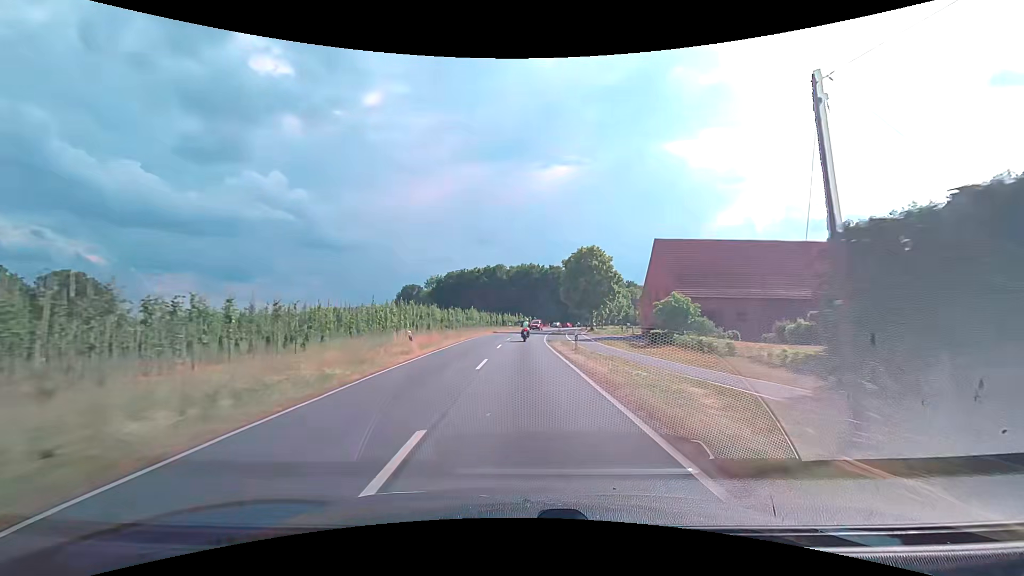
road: secondary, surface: asphalt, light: Day
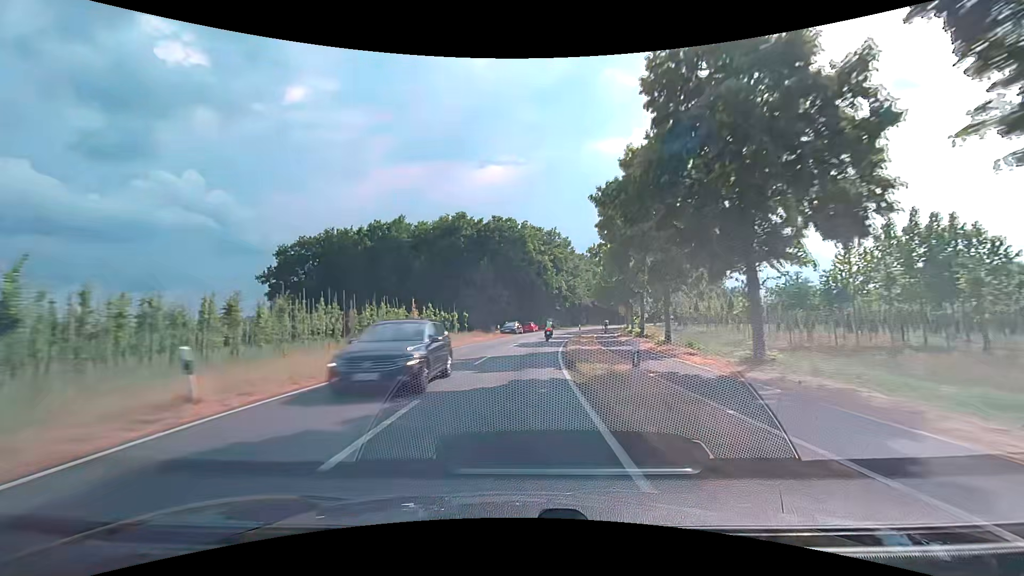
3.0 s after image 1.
(+2.8, +68.7) m; +7°
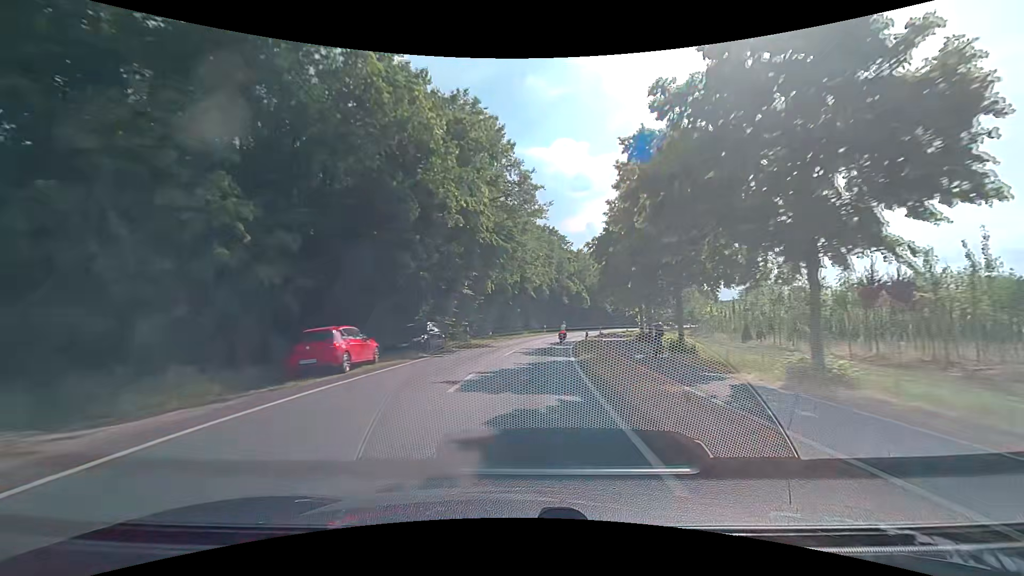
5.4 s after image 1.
(+4.4, +53.9) m; +10°
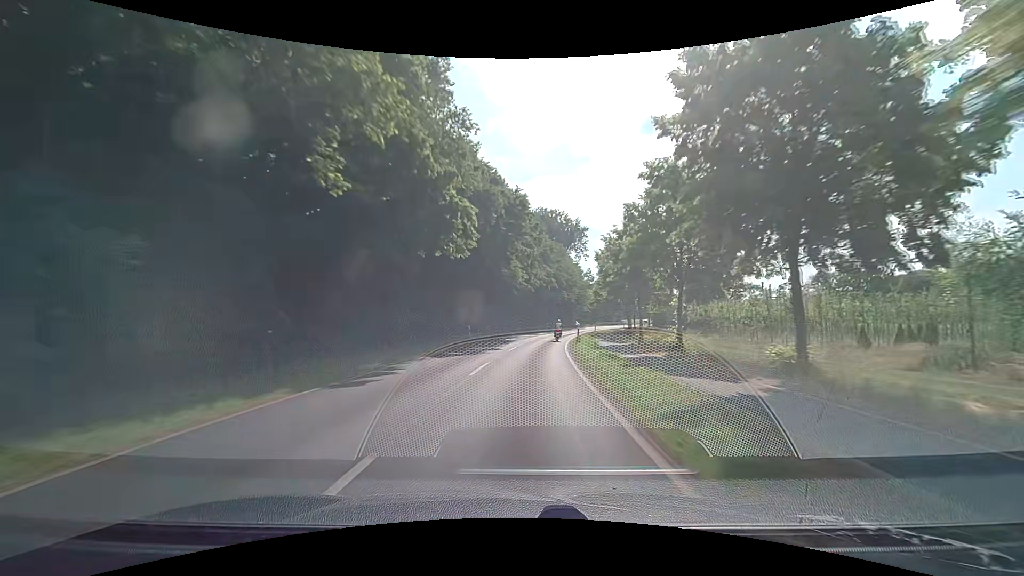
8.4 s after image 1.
(+8.0, +67.3) m; +14°
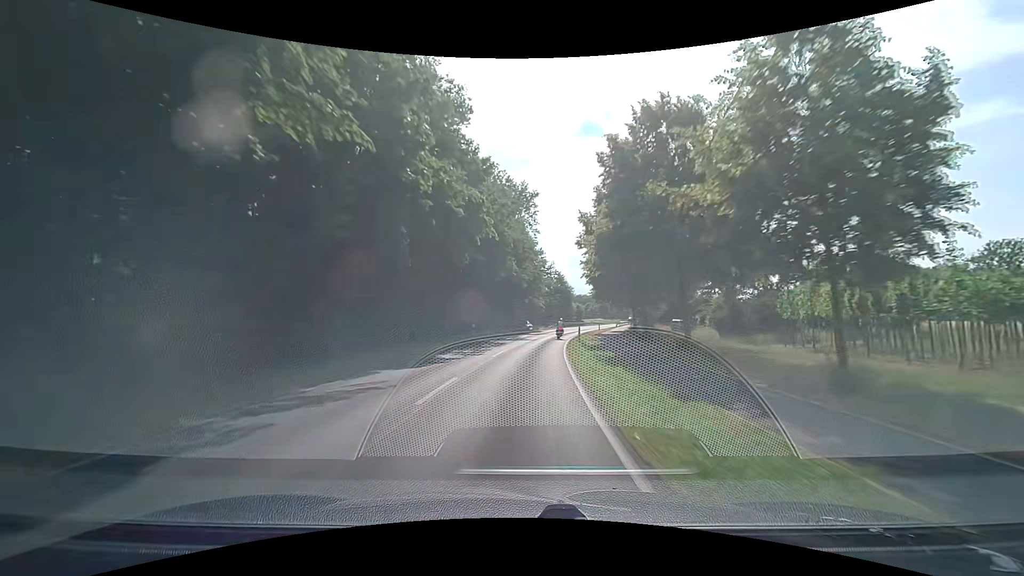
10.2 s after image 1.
(+2.8, +40.0) m; +8°
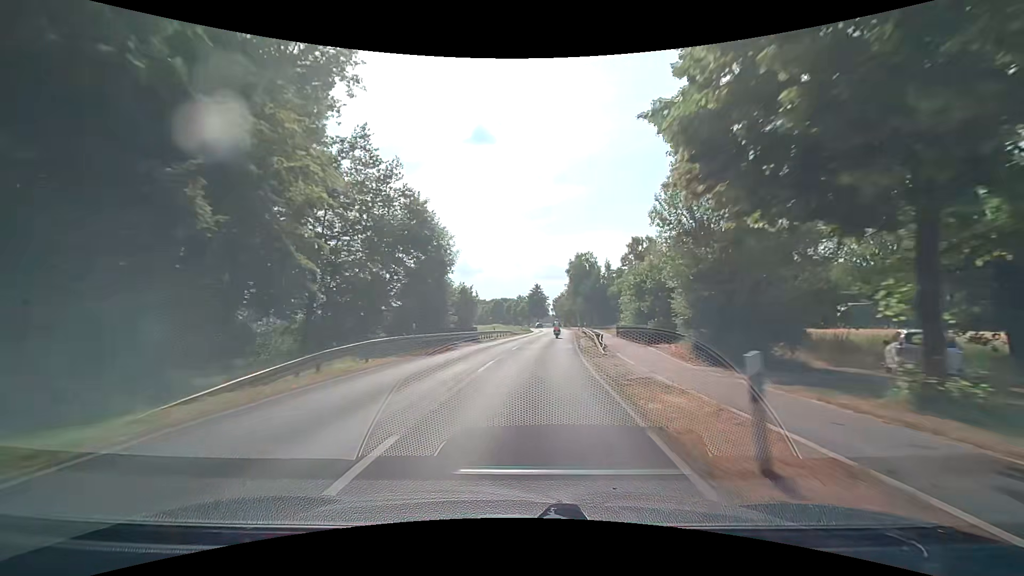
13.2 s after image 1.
(+5.9, +65.2) m; +12°
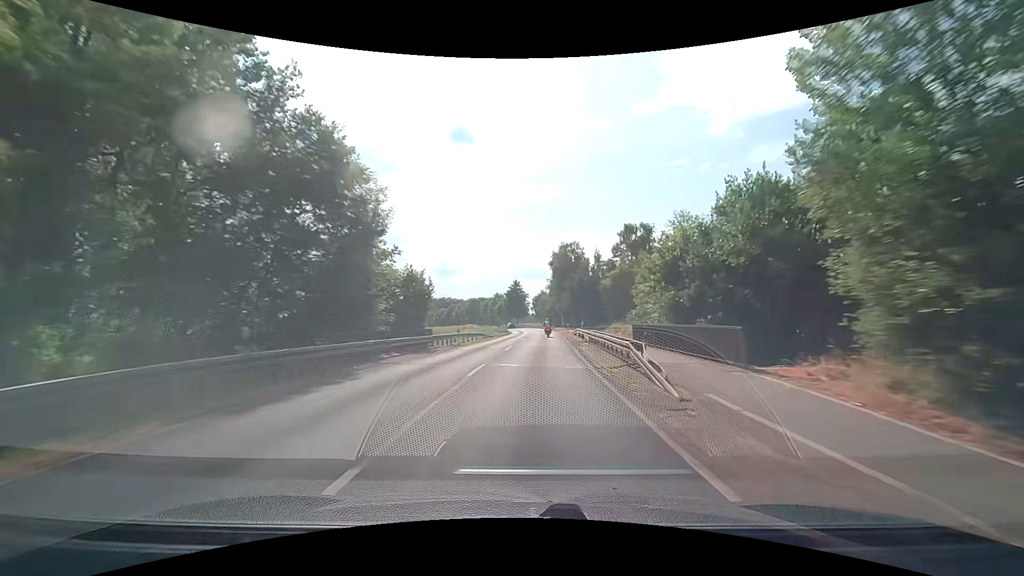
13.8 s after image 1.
(+0.3, +13.0) m; +2°
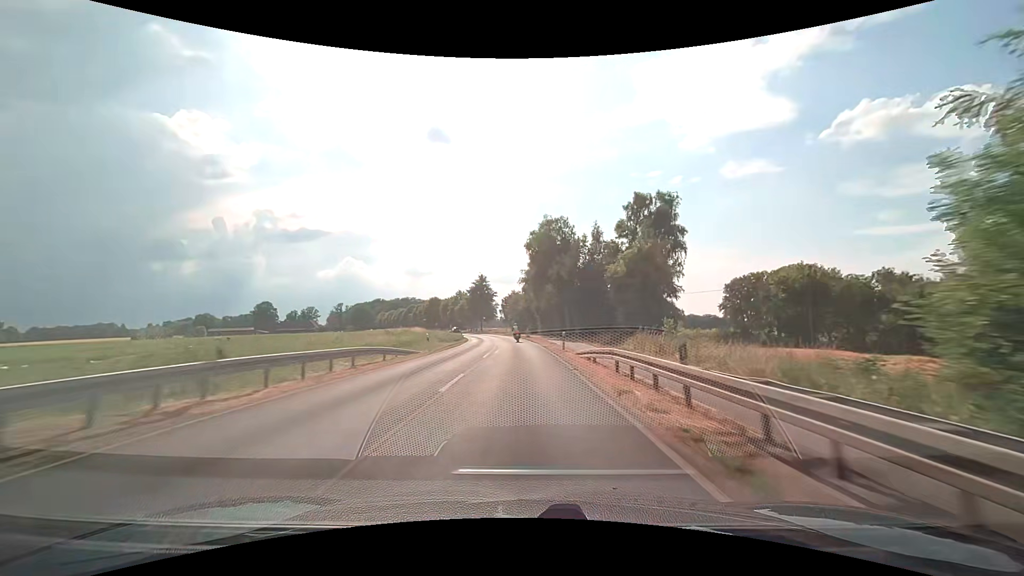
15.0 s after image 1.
(+1.3, +26.1) m; +4°
(0, +10) (0, +20) (0, +30) (0, +40) (0, +50) (-1, +60) (-2, +70) (-4, +80) (-5, +90) (-7, +99) m
